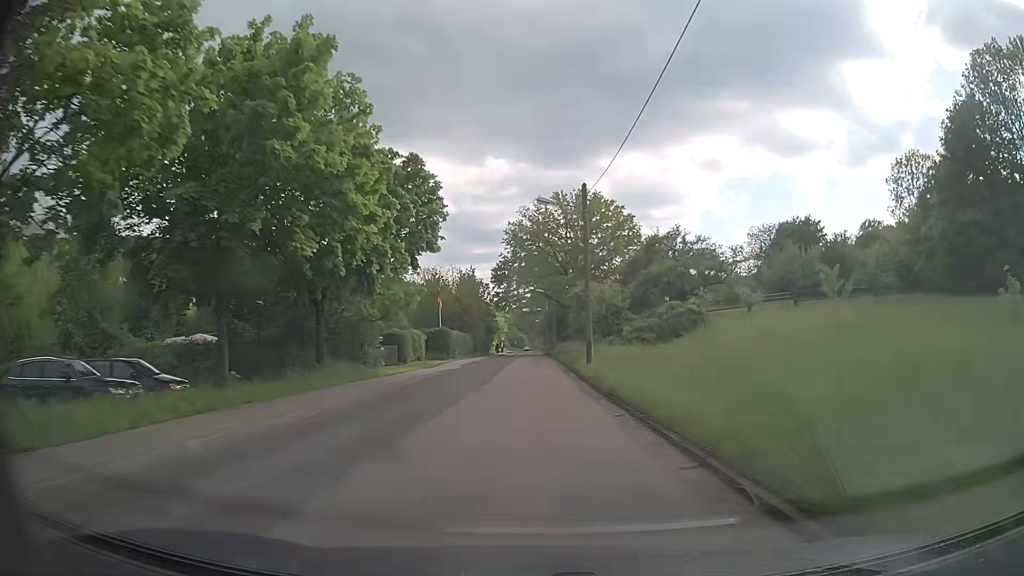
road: secondary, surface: asphalt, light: Day
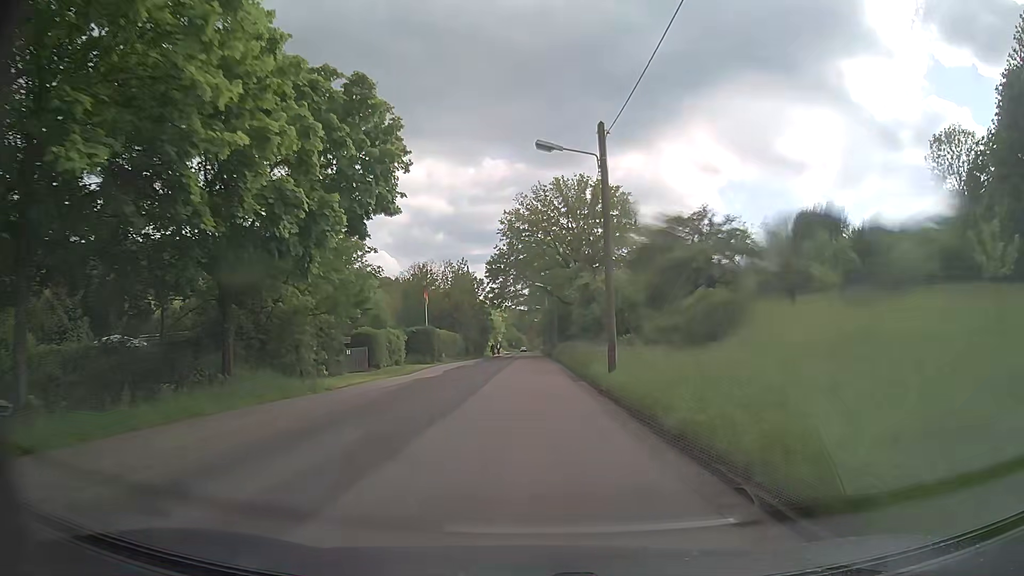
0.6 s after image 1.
(0.0, +8.1) m; 0°
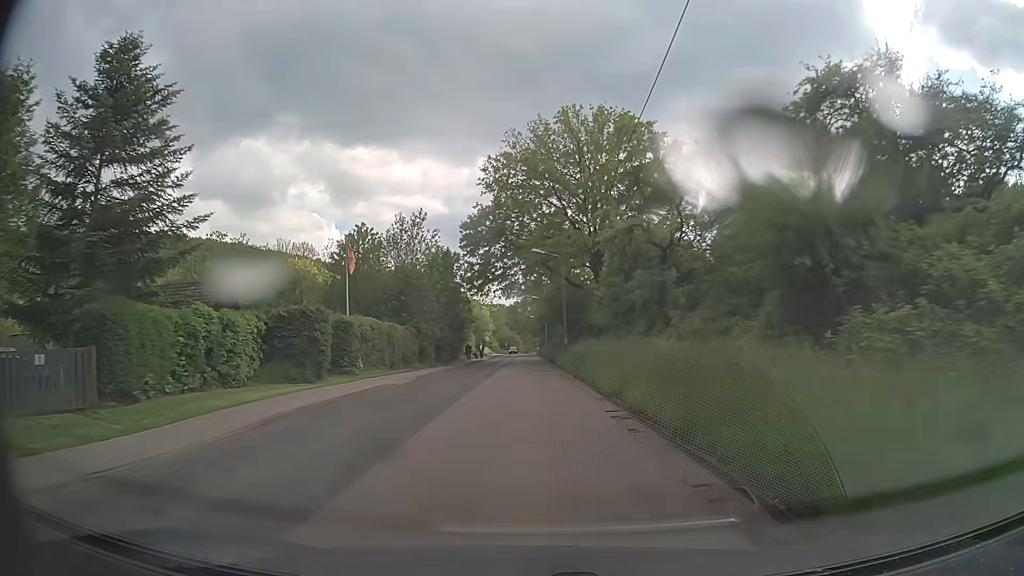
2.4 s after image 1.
(0.0, +24.9) m; 0°
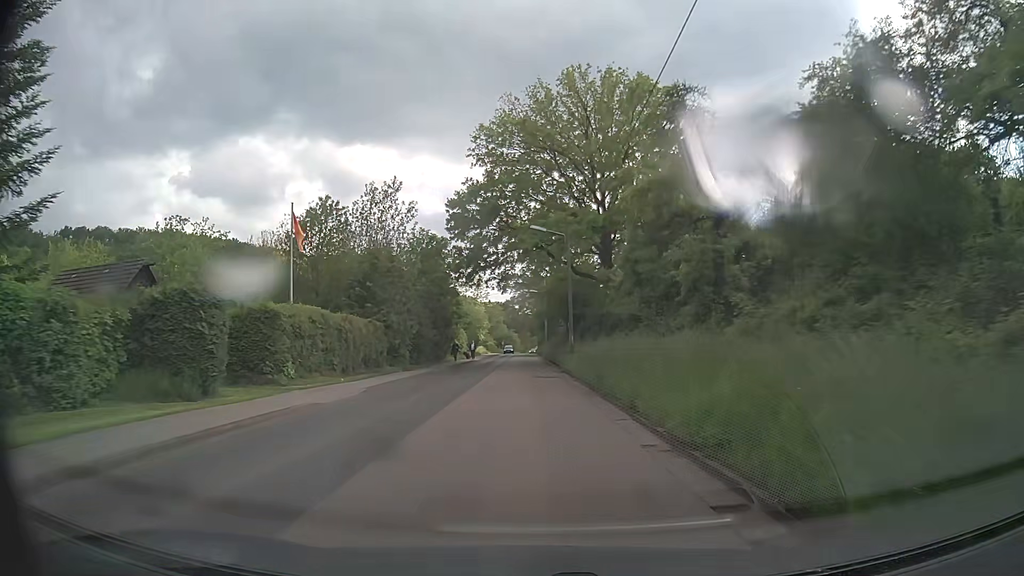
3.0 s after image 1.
(+0.1, +8.3) m; +1°
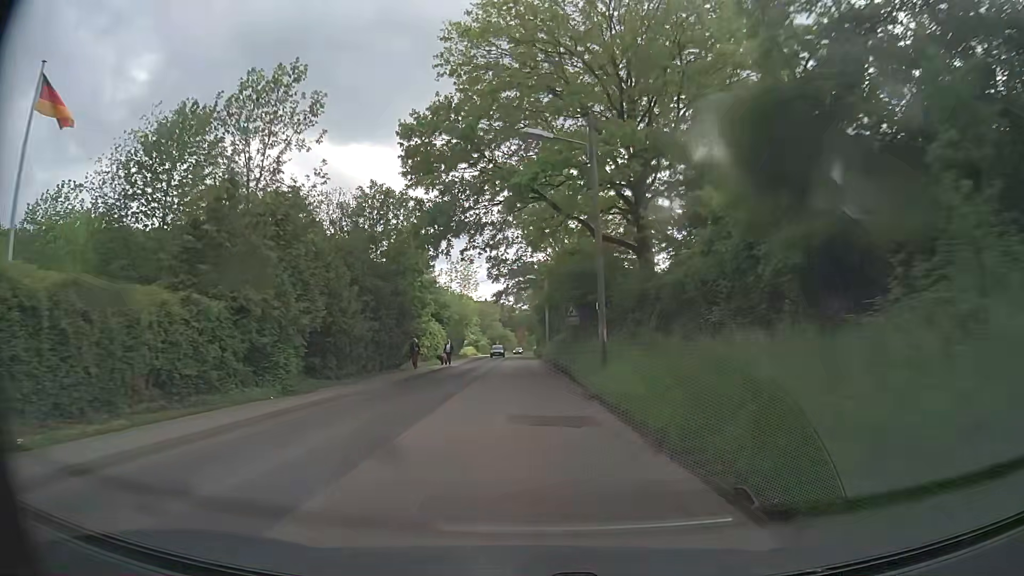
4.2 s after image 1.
(0.0, +16.6) m; 0°
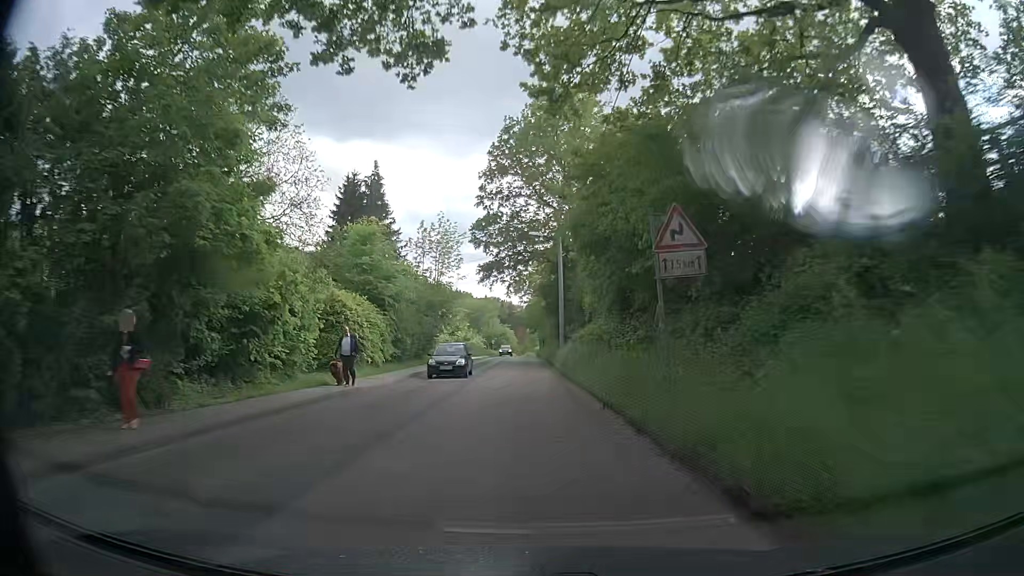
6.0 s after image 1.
(-0.1, +24.8) m; -1°
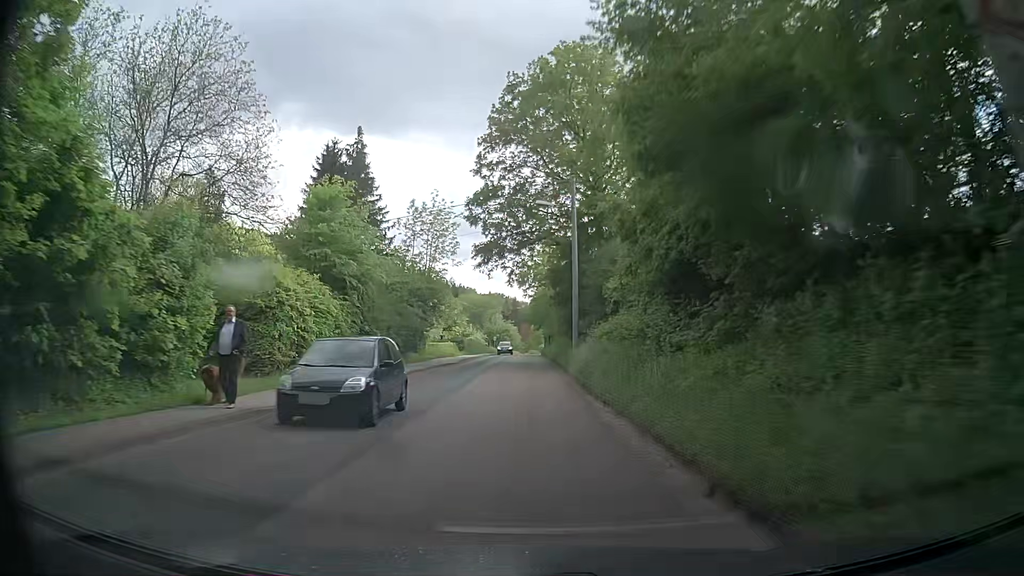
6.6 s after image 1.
(0.0, +8.2) m; 0°
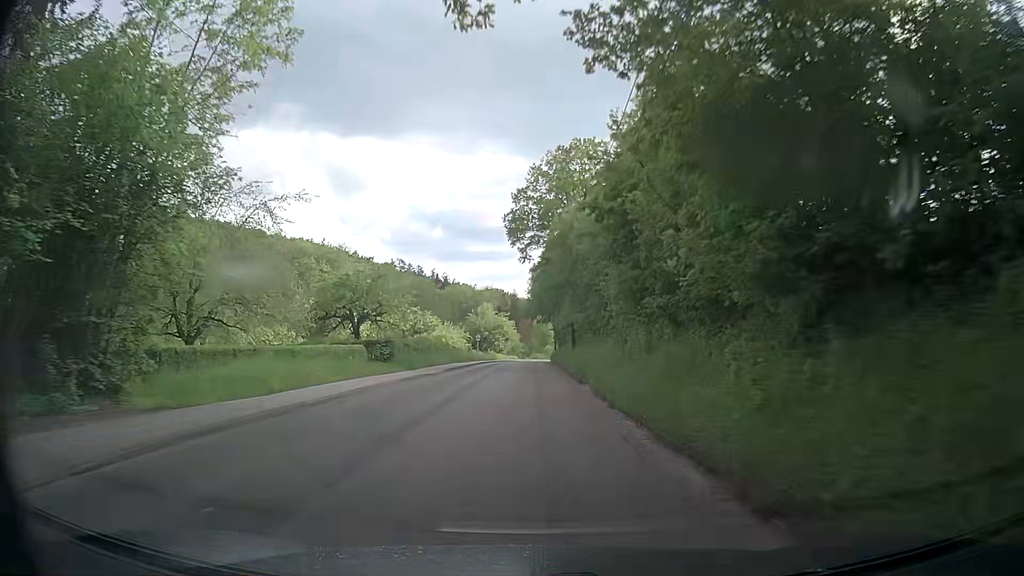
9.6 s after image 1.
(0.0, +41.2) m; 0°
(0, +10) (0, +20) (0, +30) (0, +40) (0, +50) (0, +60) (0, +70) (0, +80) (+1, +90) (+2, +100) m
